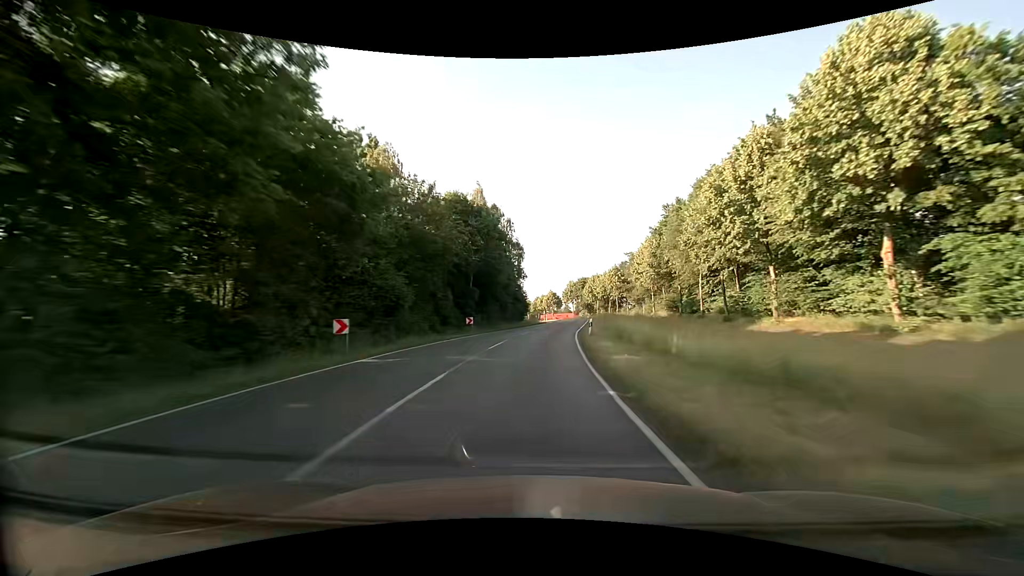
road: secondary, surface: asphalt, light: Day
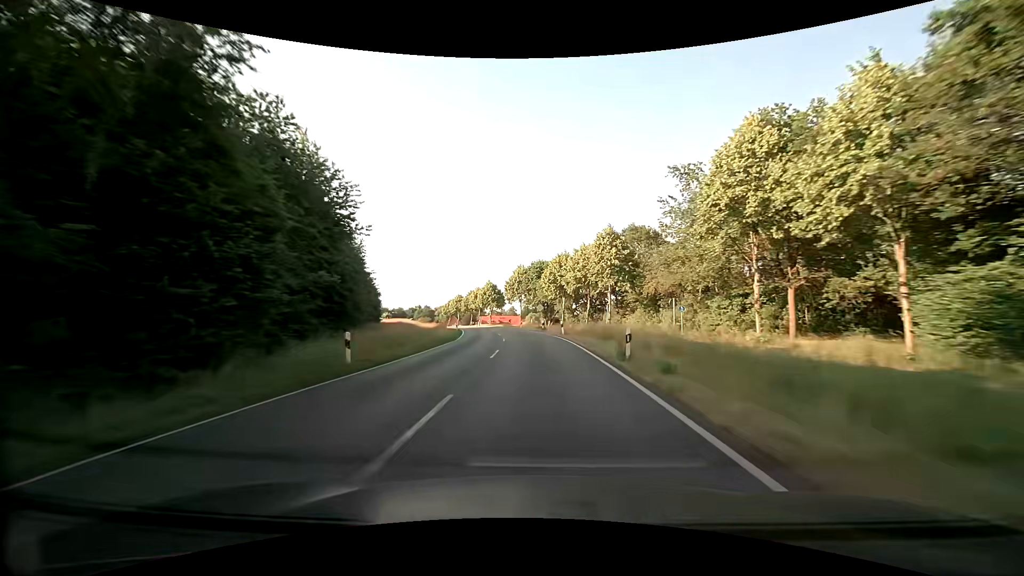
(+4.5, +62.6) m; +7°
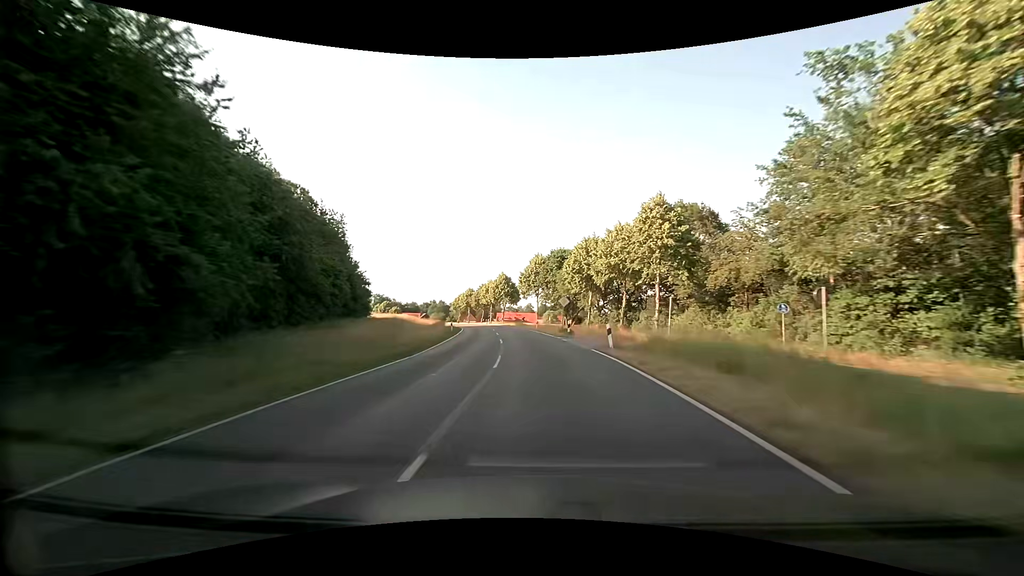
(-0.1, +15.7) m; -1°
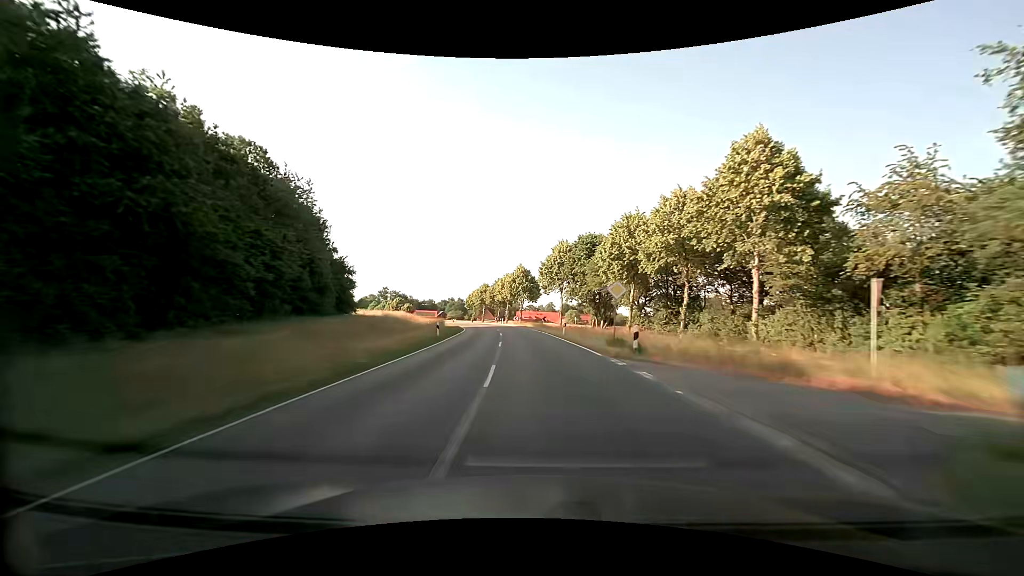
(-0.5, +15.8) m; -3°
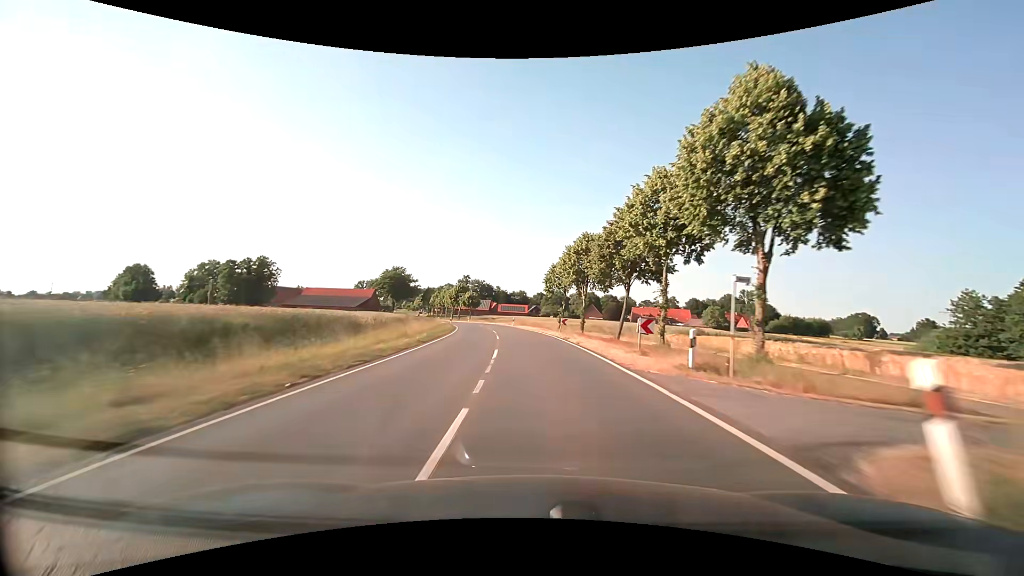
(-7.4, +78.7) m; -12°
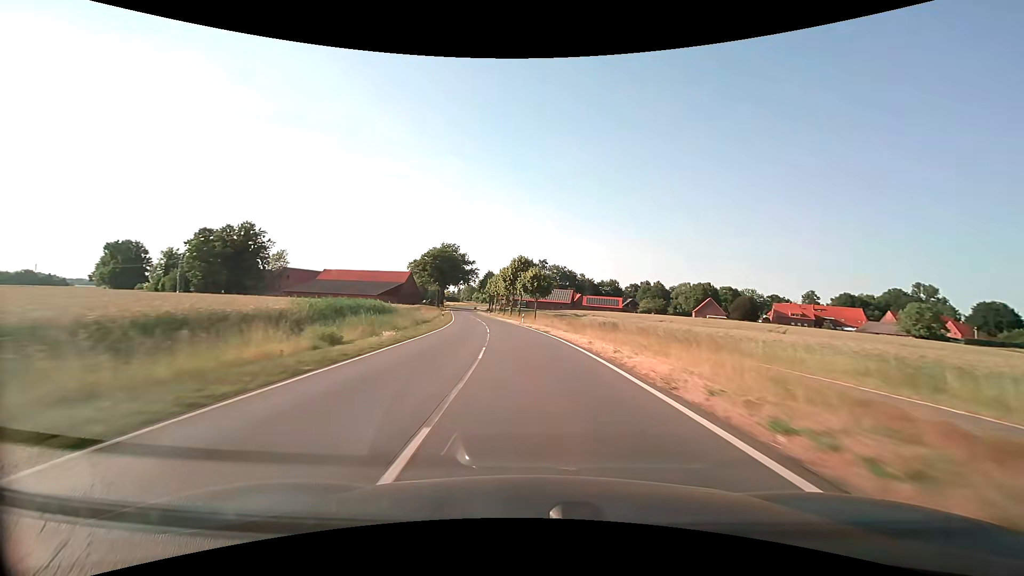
(-5.0, +61.6) m; -9°
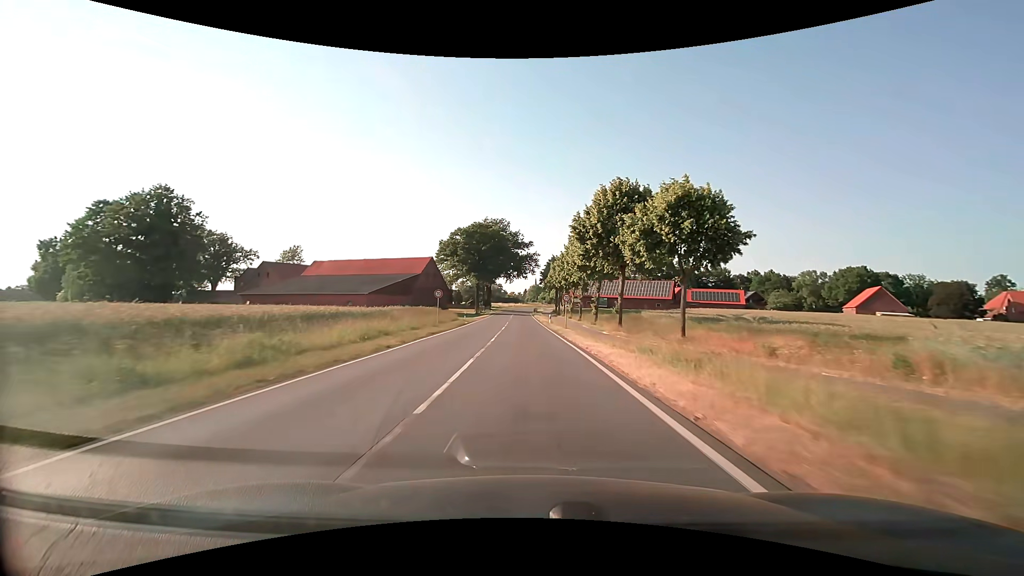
(-3.7, +52.4) m; -8°
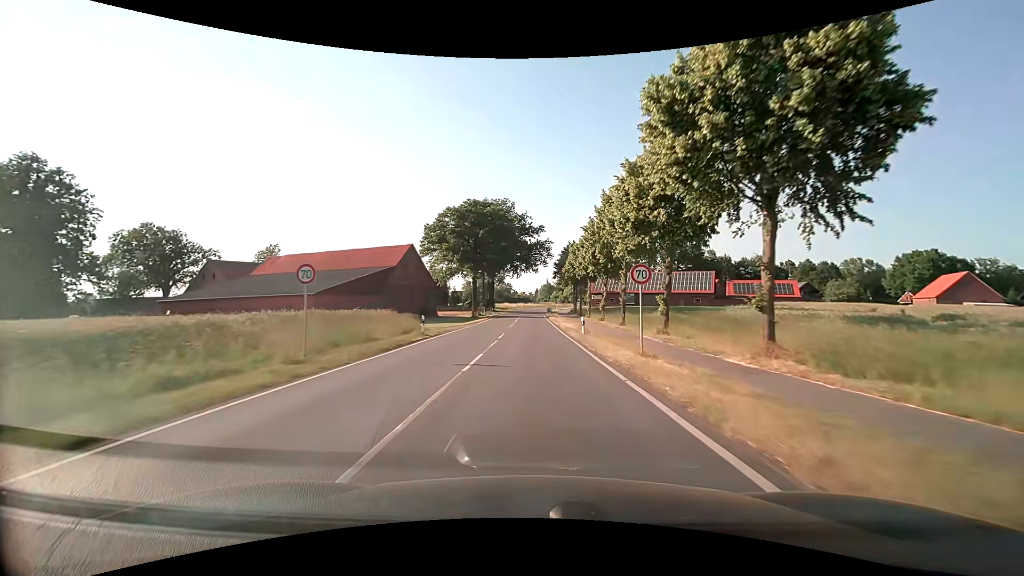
(-0.4, +22.7) m; -2°
(0, +10) (0, +20) (0, +30) (0, +40) (-1, +50) (-1, +60) (-1, +70) (-1, +80) (0, +90) (0, +100) m
